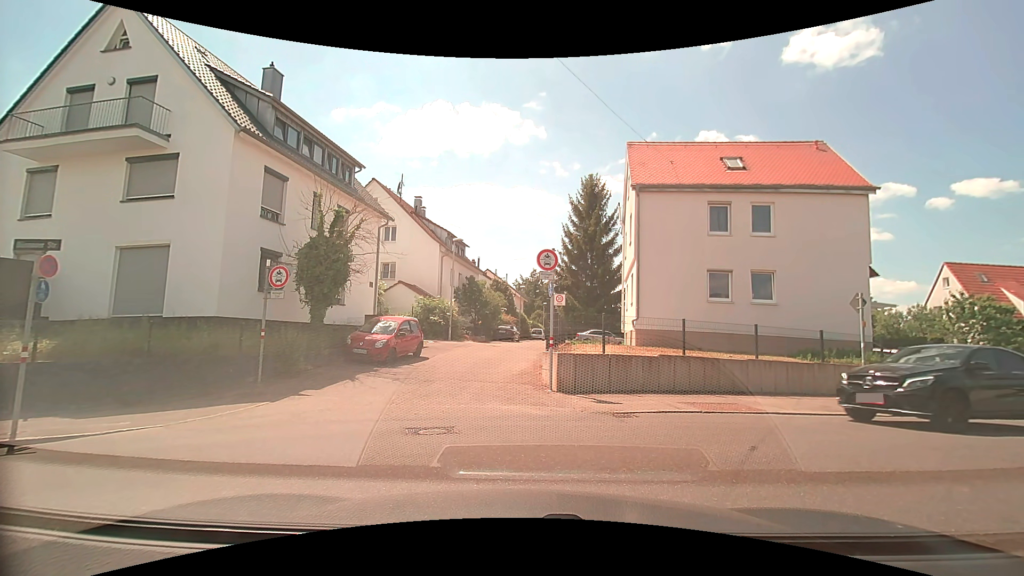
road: residential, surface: asphalt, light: Day
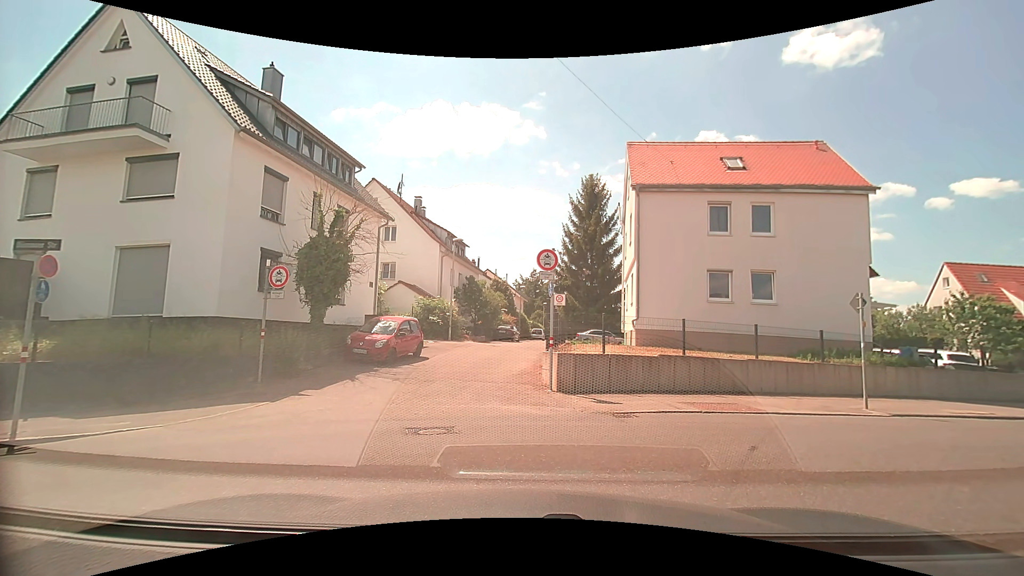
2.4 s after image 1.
(0.0, 0.0) m; 0°
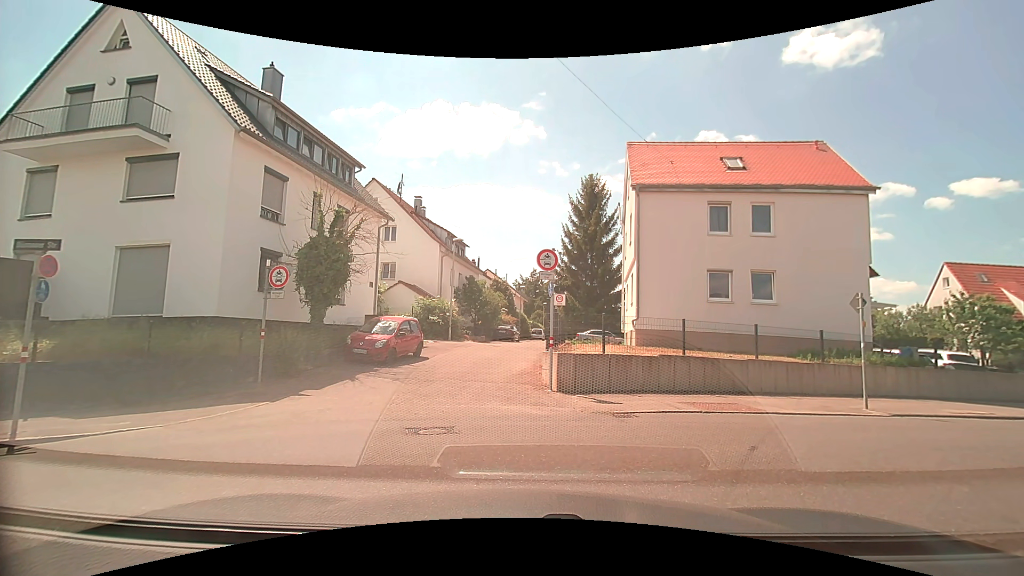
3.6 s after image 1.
(0.0, 0.0) m; 0°
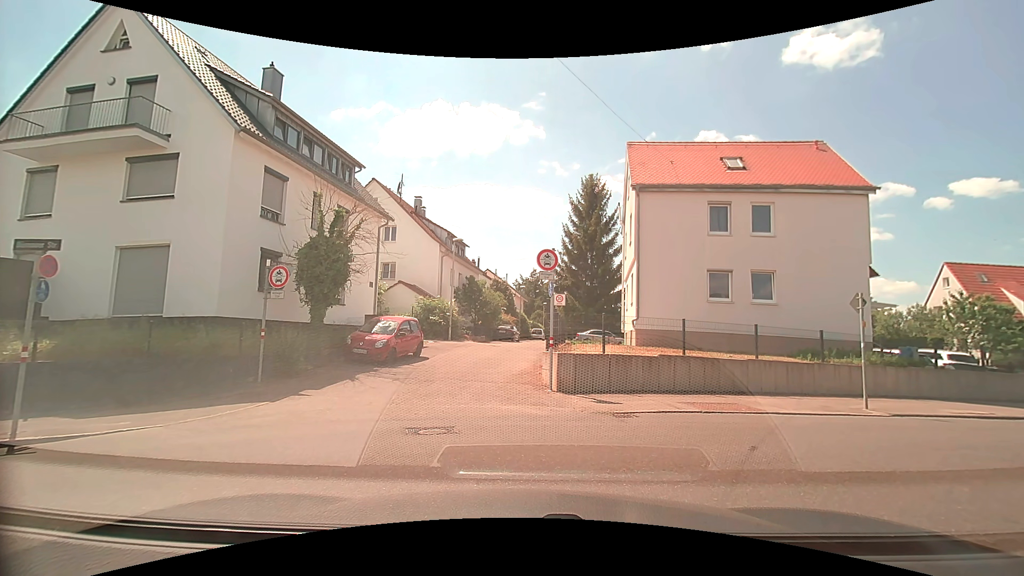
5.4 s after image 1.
(0.0, 0.0) m; 0°
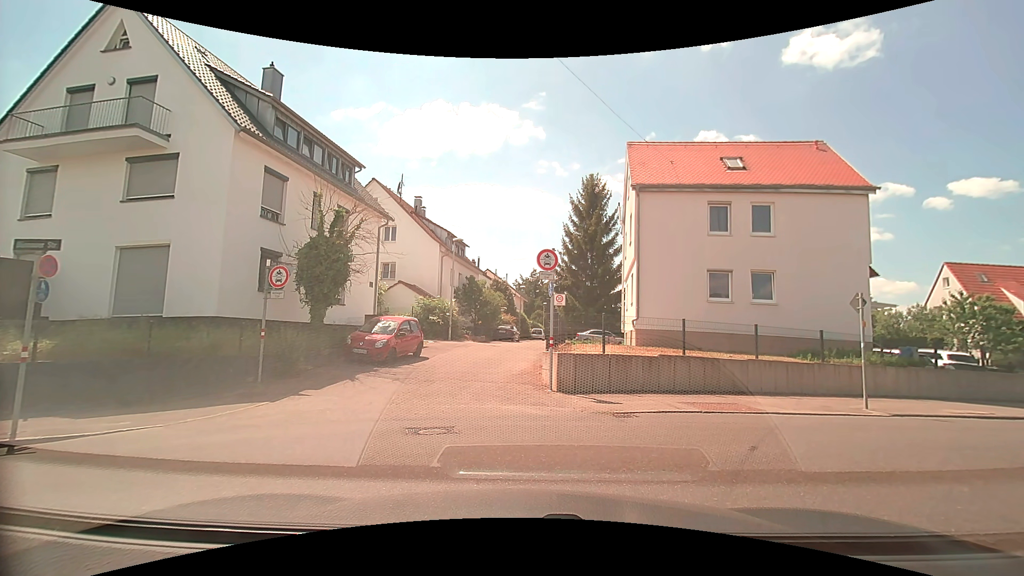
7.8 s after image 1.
(0.0, 0.0) m; 0°
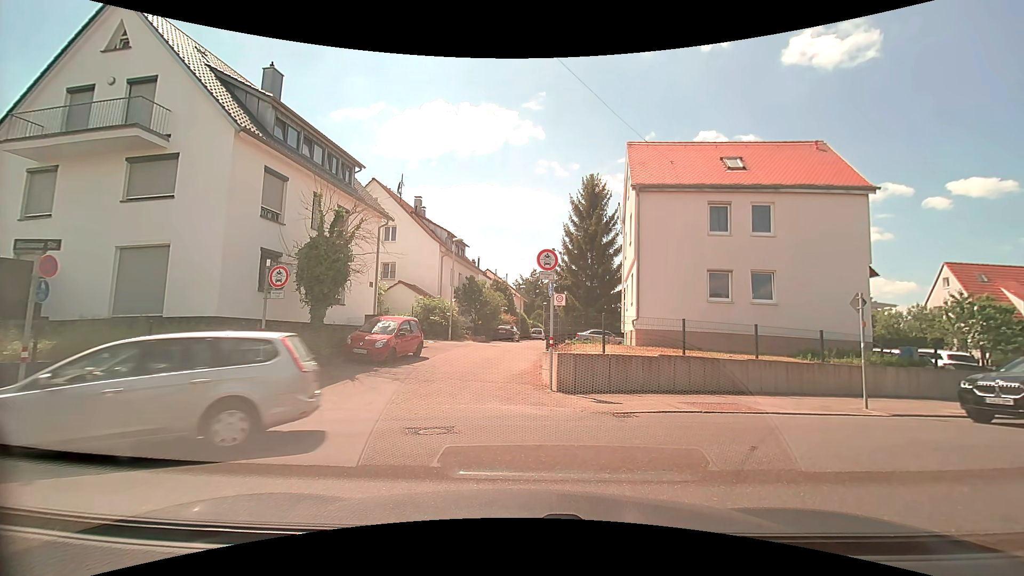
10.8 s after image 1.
(0.0, 0.0) m; 0°
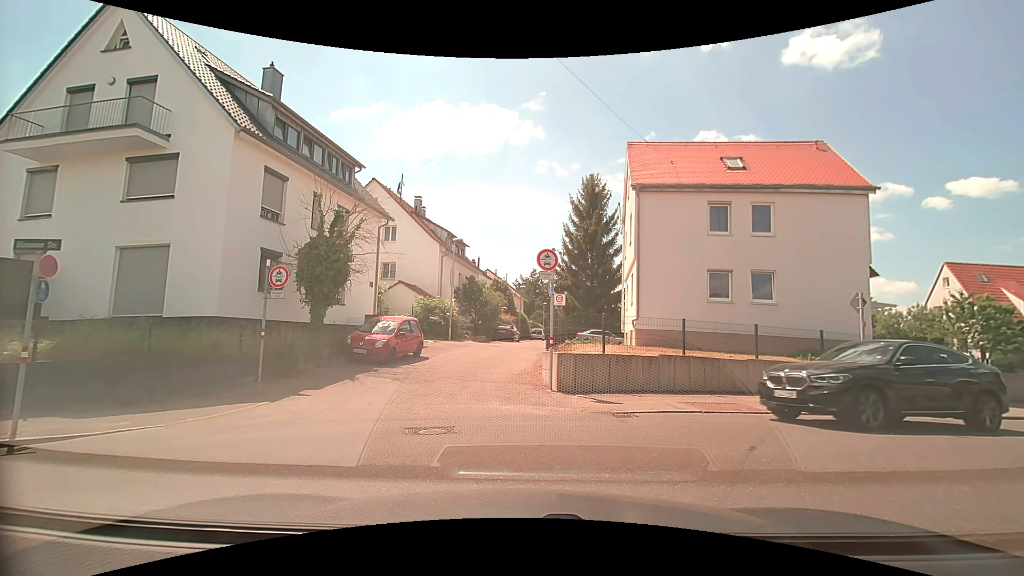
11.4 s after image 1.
(0.0, 0.0) m; 0°
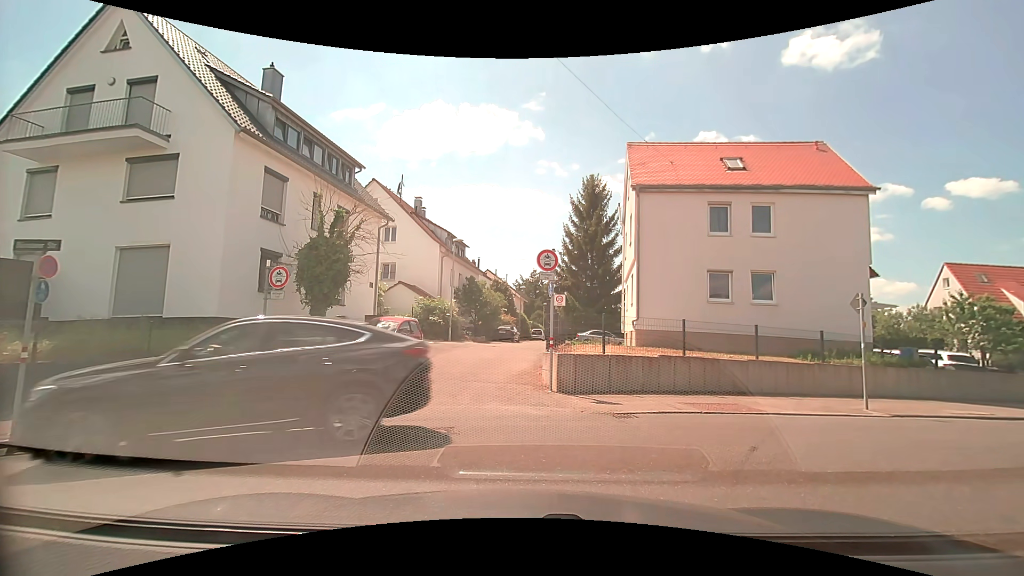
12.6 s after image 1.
(0.0, 0.0) m; 0°
